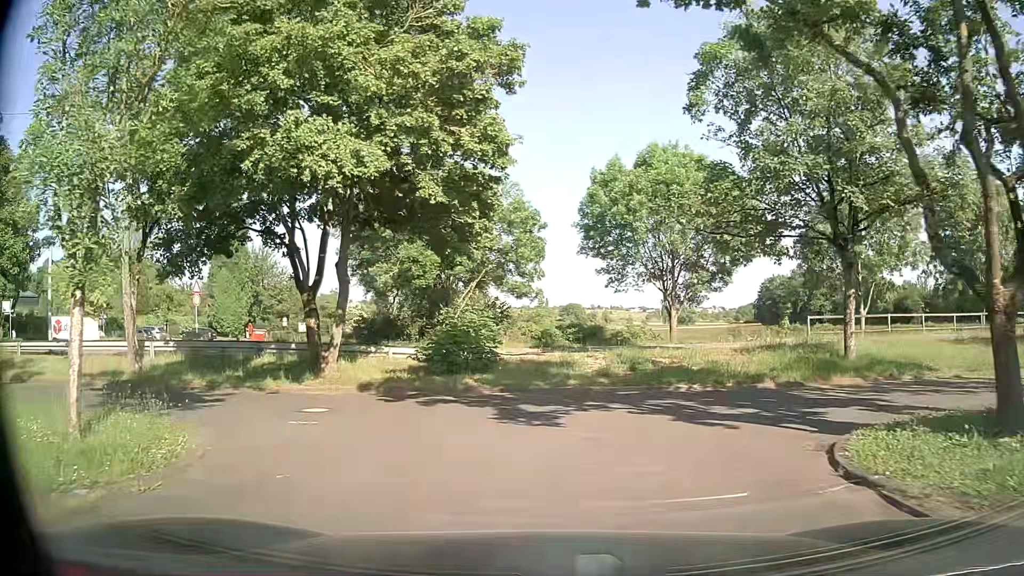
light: Day
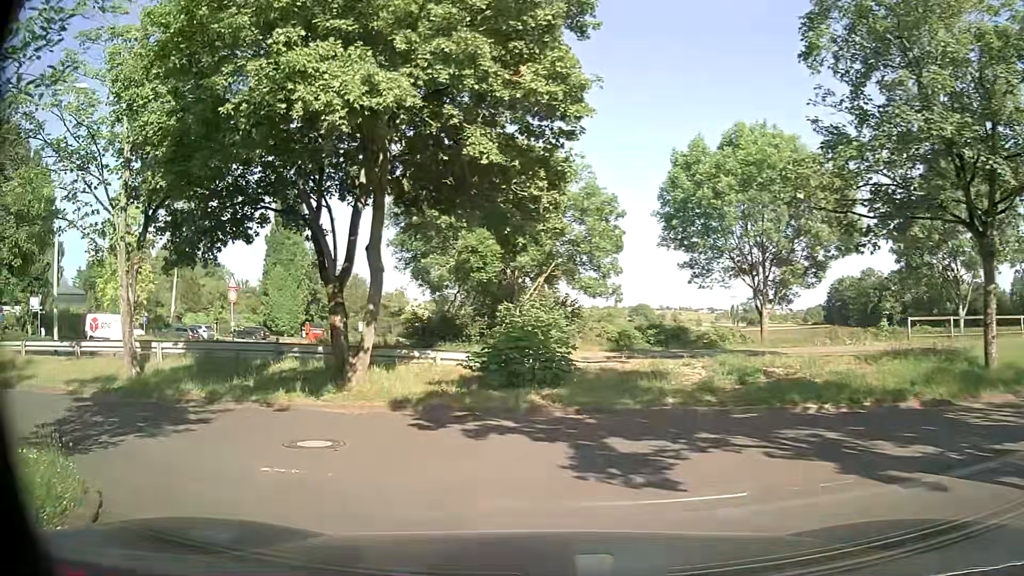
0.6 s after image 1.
(-0.1, +3.4) m; -5°
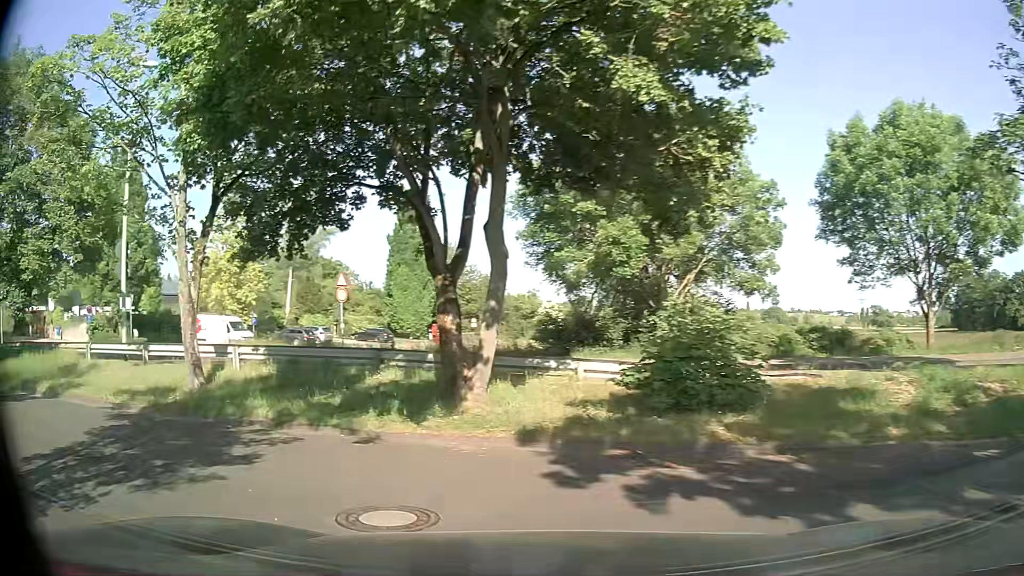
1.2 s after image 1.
(-0.3, +3.1) m; -11°
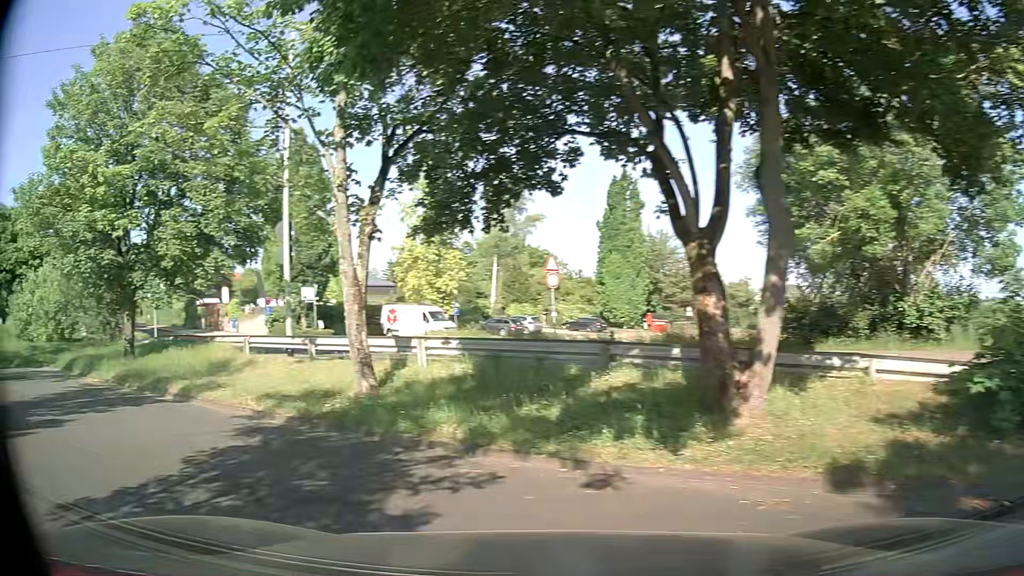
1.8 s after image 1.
(-0.5, +2.9) m; -19°
